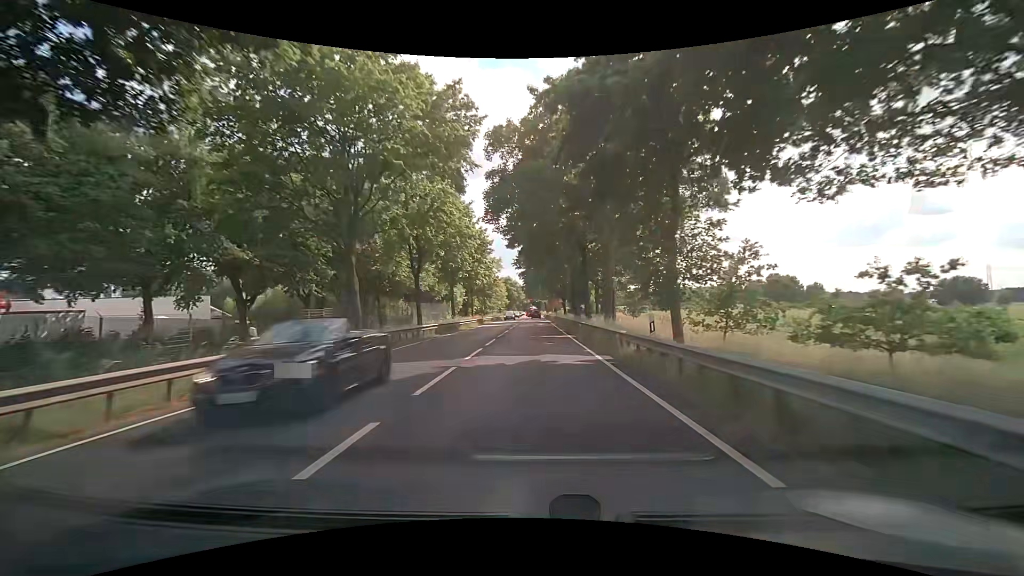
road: primary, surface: asphalt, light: Day
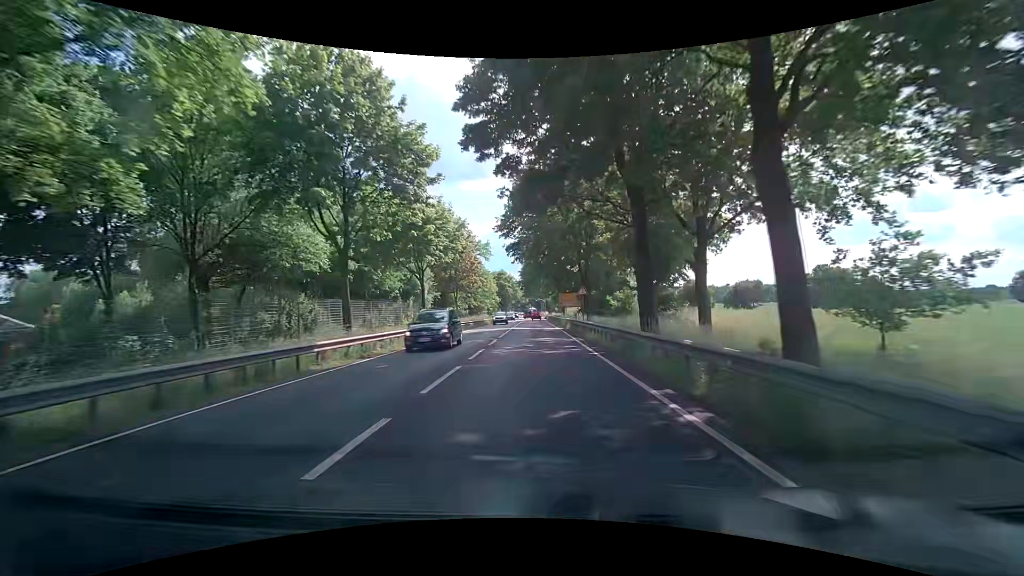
(+0.3, +29.8) m; 0°
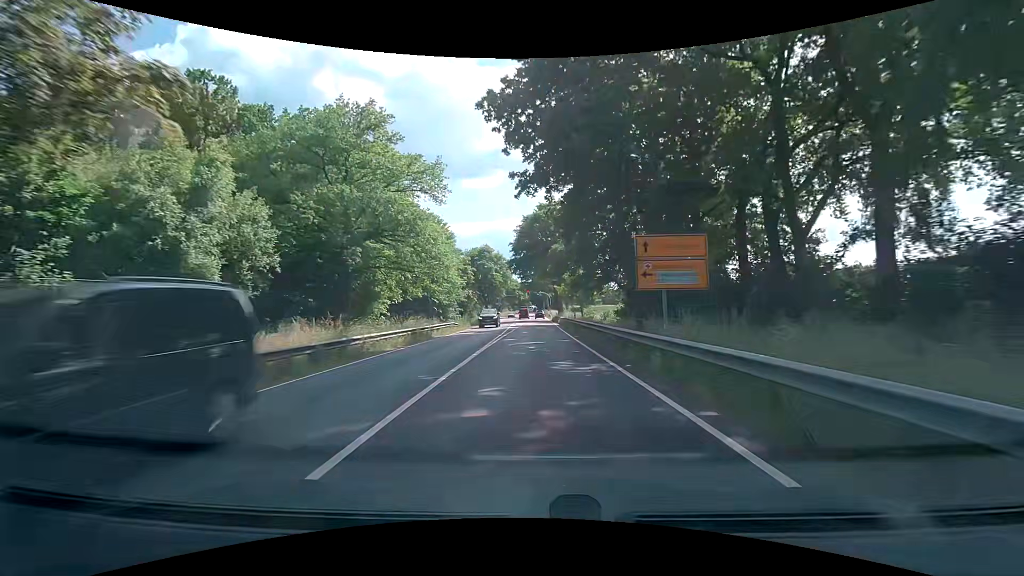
(+0.3, +48.7) m; 0°
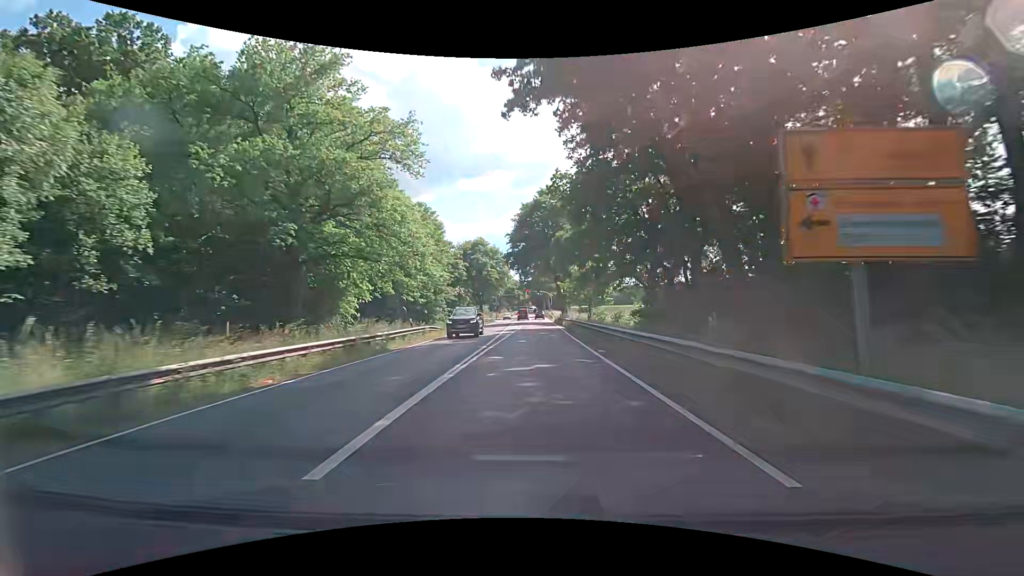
(-0.1, +9.6) m; -1°
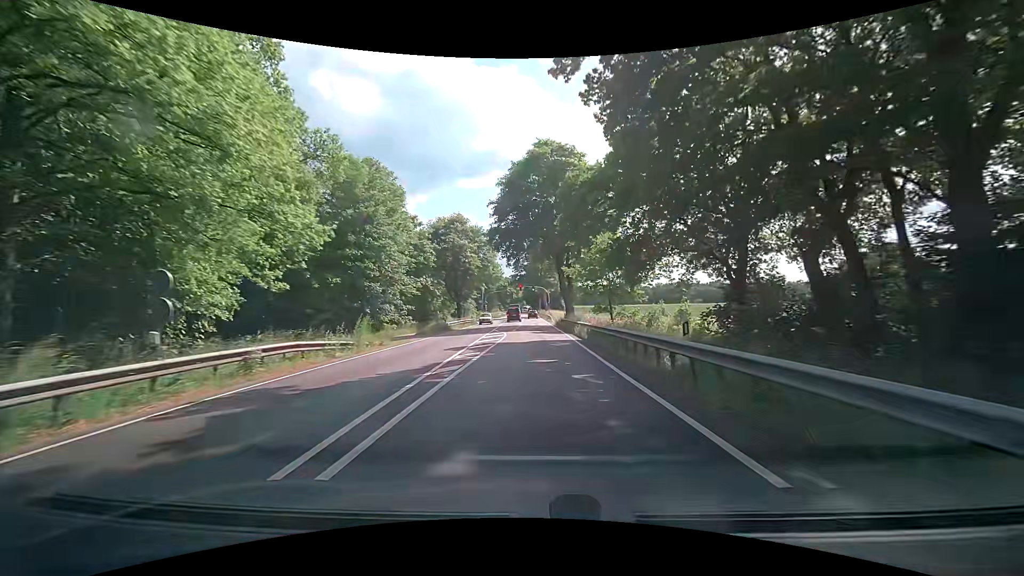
(+0.2, +19.3) m; +1°
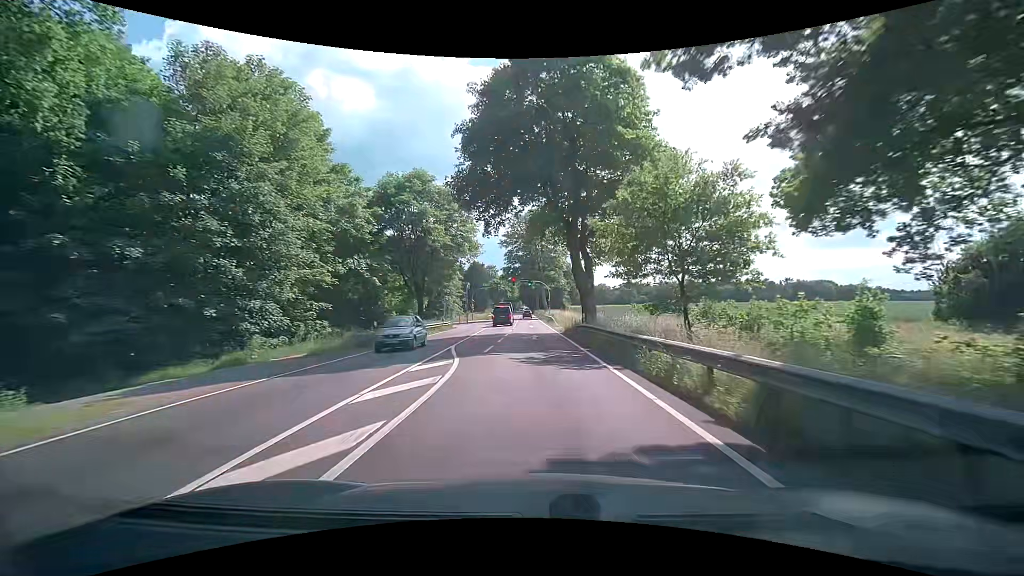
(0.0, +19.4) m; 0°
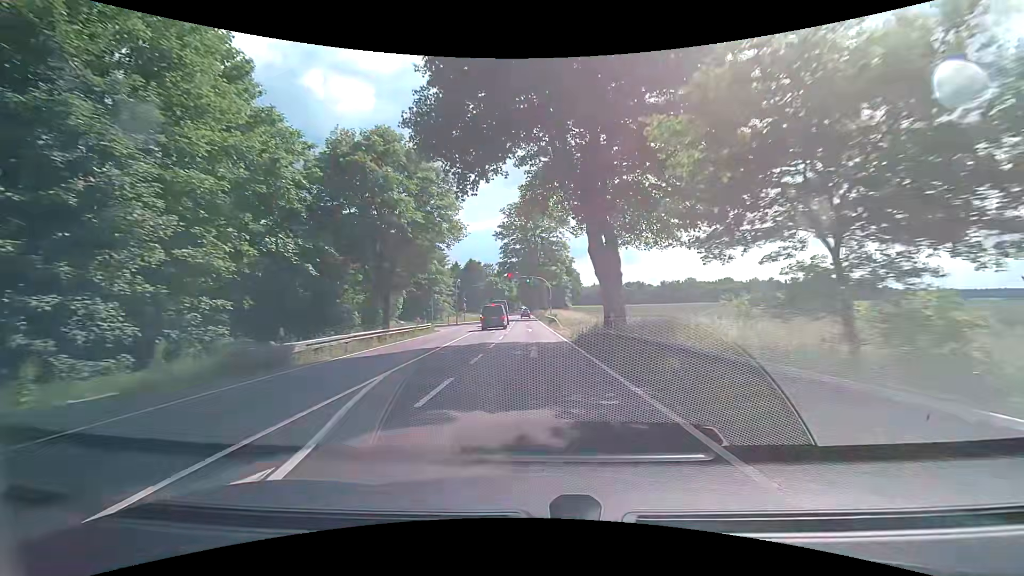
(+0.1, +9.8) m; +1°
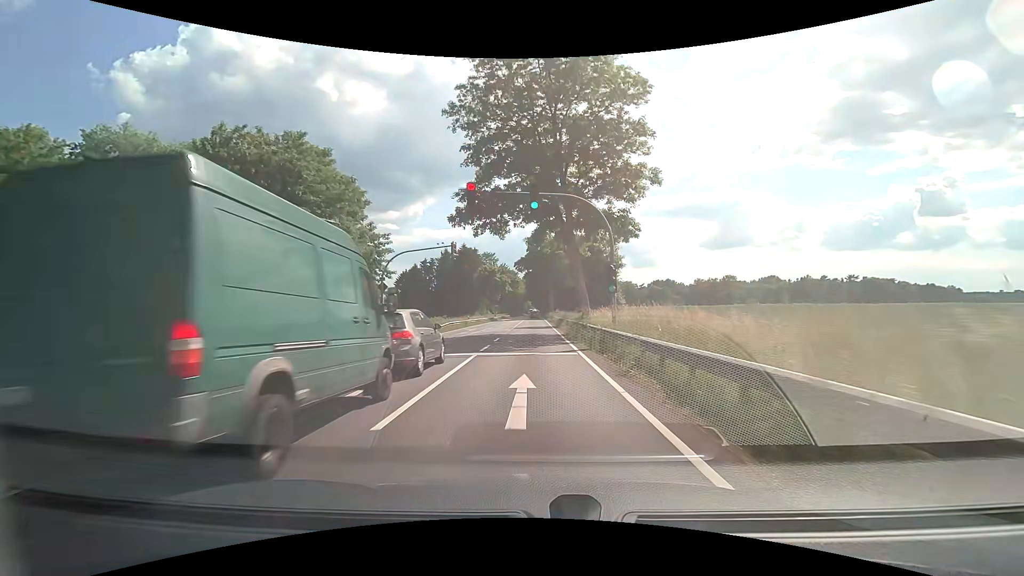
(-0.1, +49.4) m; -1°
(0, +10) (0, +20) (0, +30) (0, +40) (0, +50) (0, +60) (0, +70) (0, +80) (0, +90) (0, +100) m
